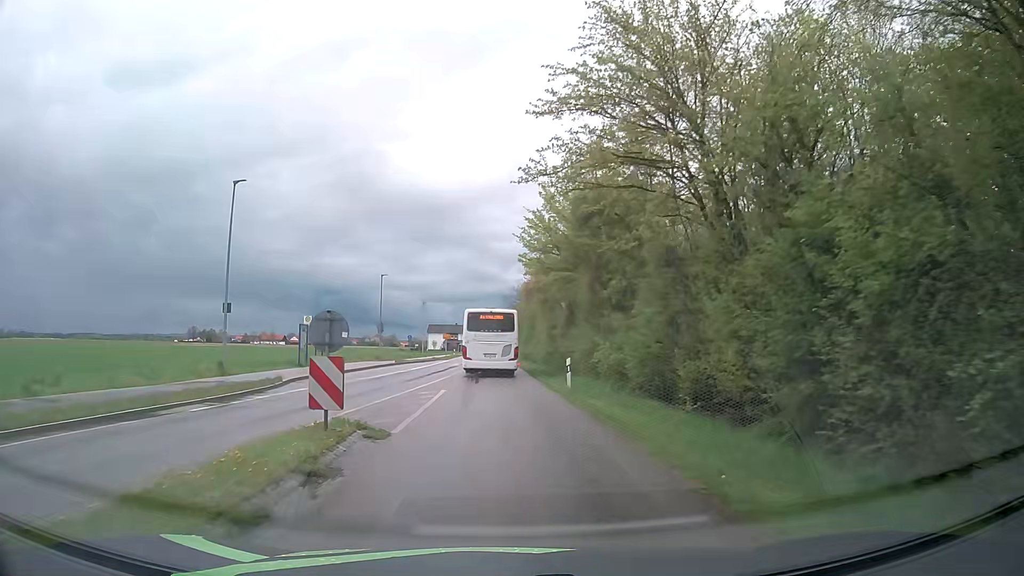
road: secondary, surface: asphalt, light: Day
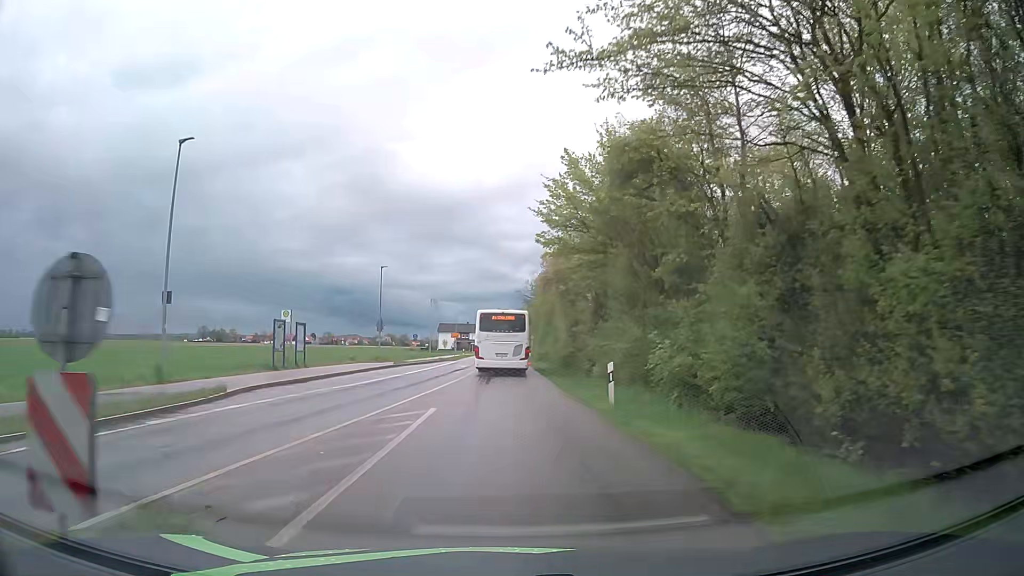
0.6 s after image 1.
(-0.1, +6.5) m; -2°
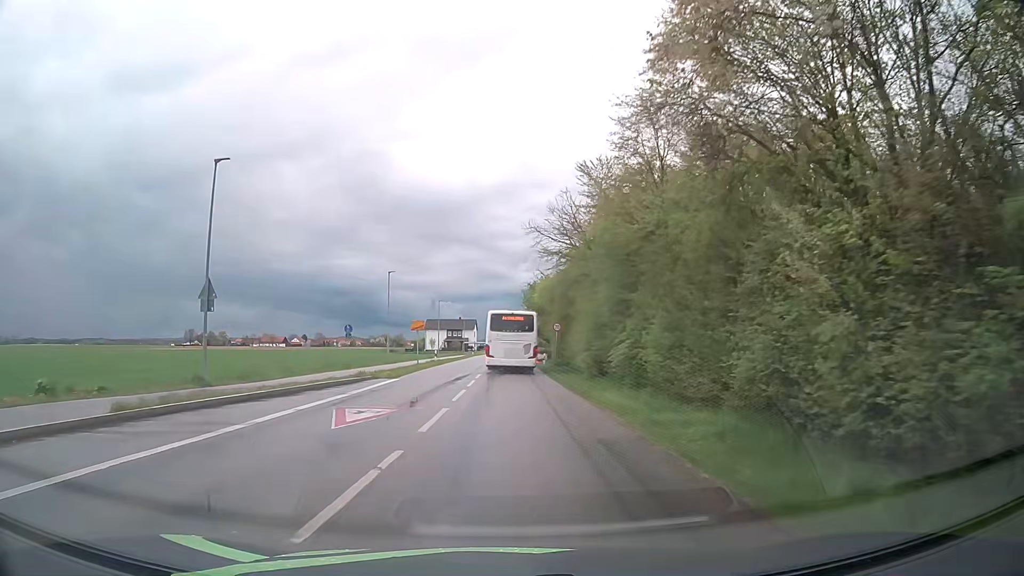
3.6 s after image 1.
(-0.1, +35.0) m; 0°
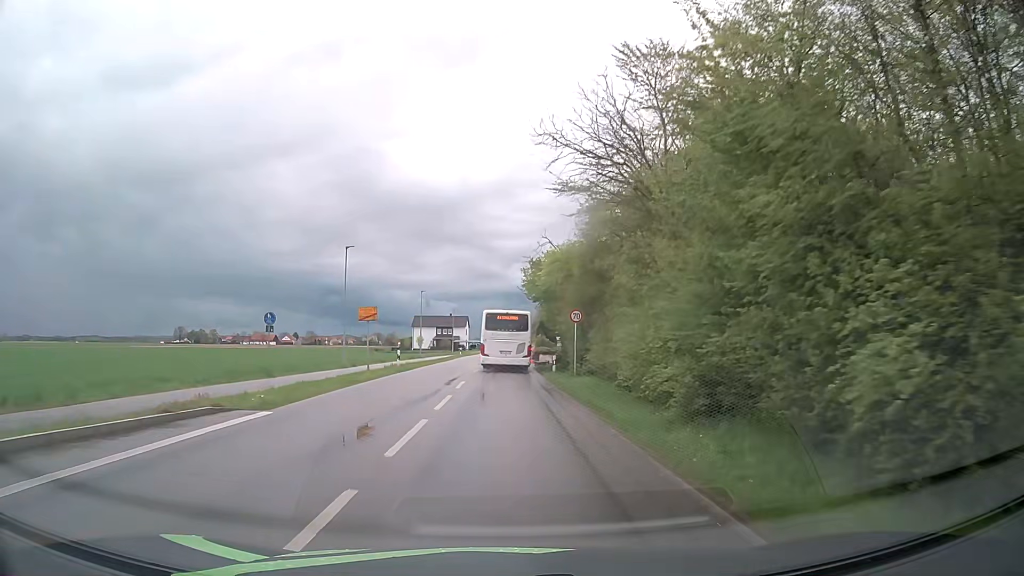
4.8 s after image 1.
(+0.1, +14.6) m; +1°
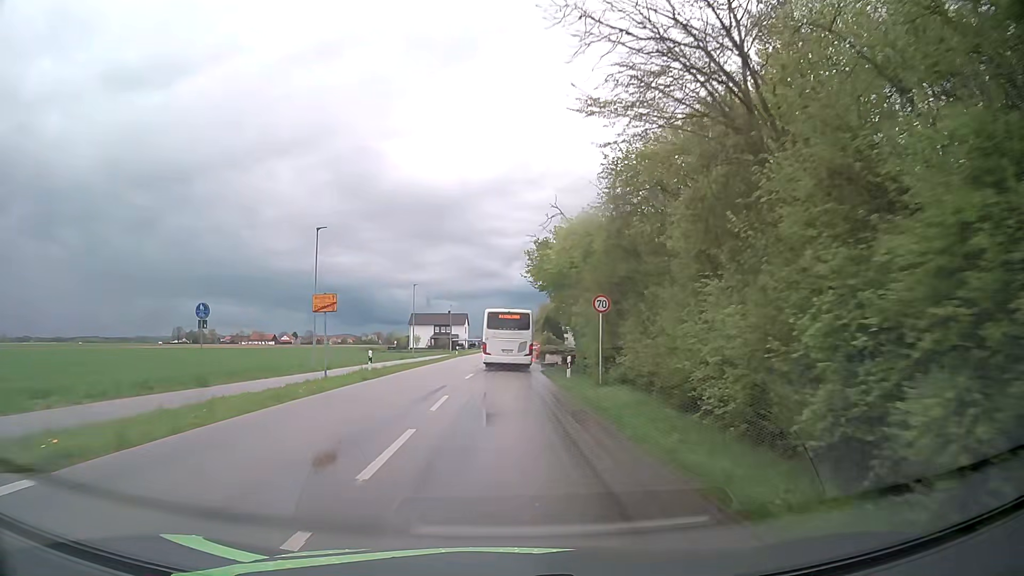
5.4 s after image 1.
(0.0, +7.4) m; 0°
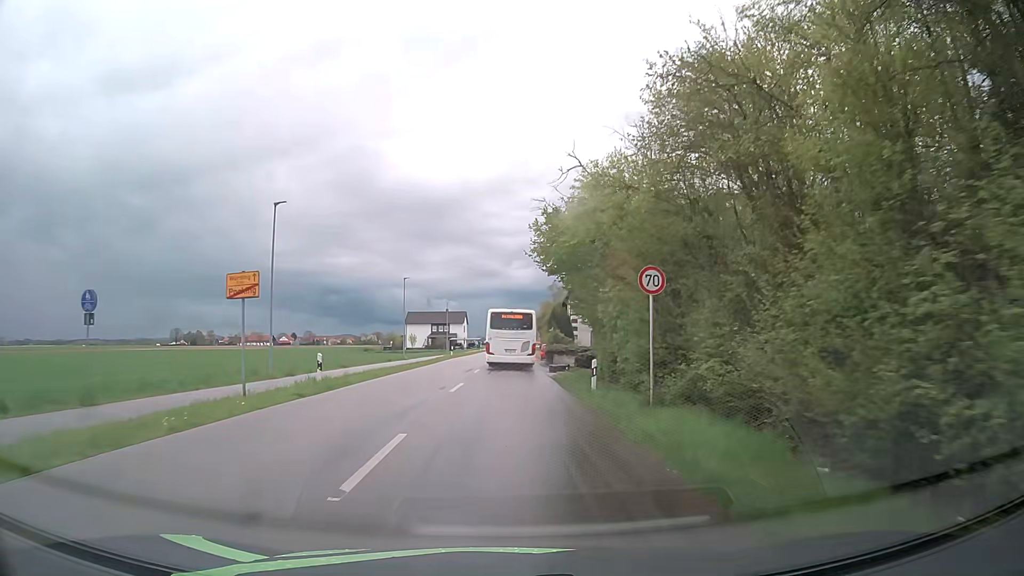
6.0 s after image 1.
(0.0, +7.4) m; 0°
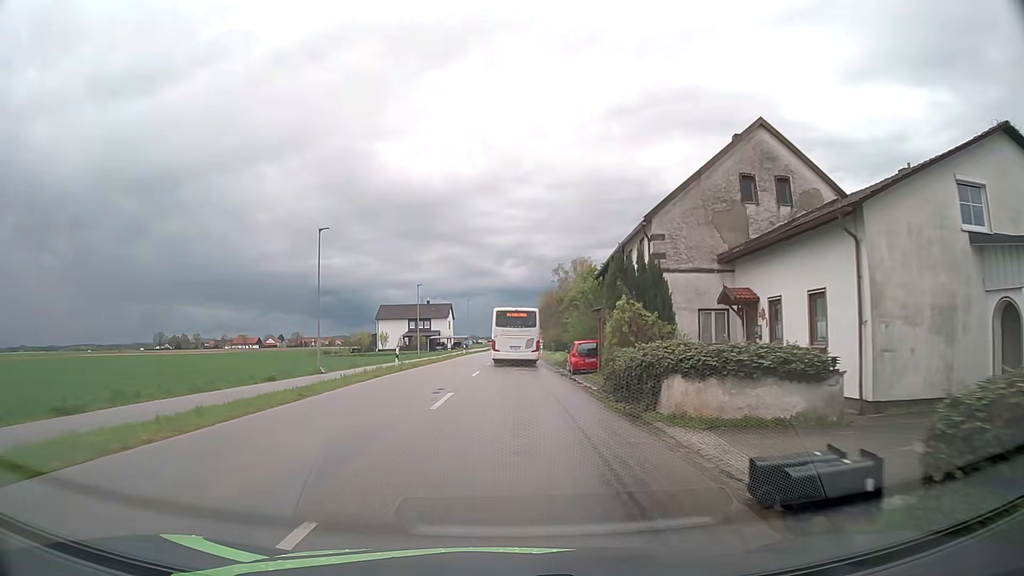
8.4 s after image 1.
(-0.1, +30.1) m; 0°
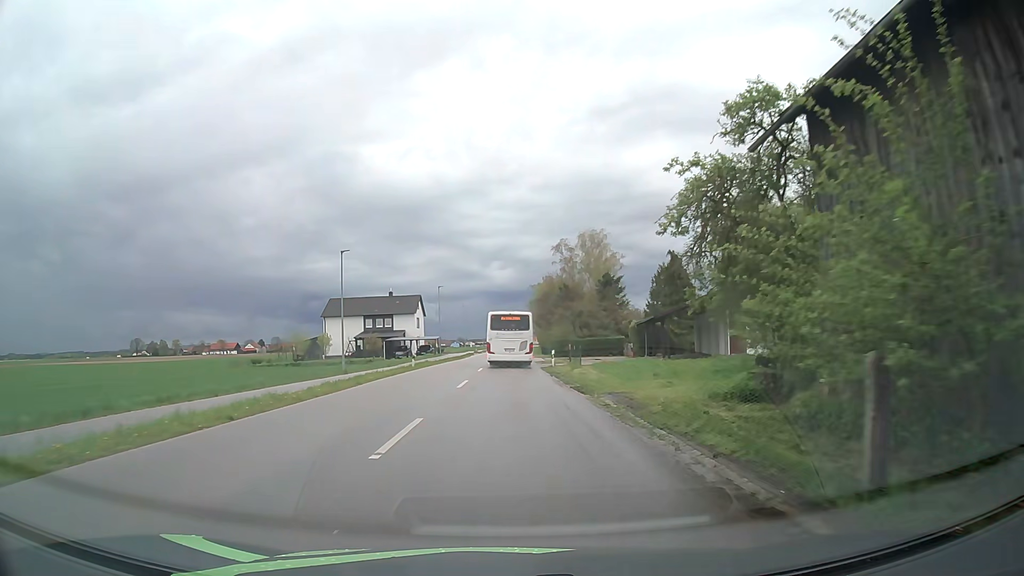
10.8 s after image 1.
(+0.4, +30.3) m; +1°
(0, +10) (0, +20) (0, +30) (0, +40) (+1, +50) (+1, +60) (+1, +70) (+1, +80) (+1, +90) (+1, +100) m
